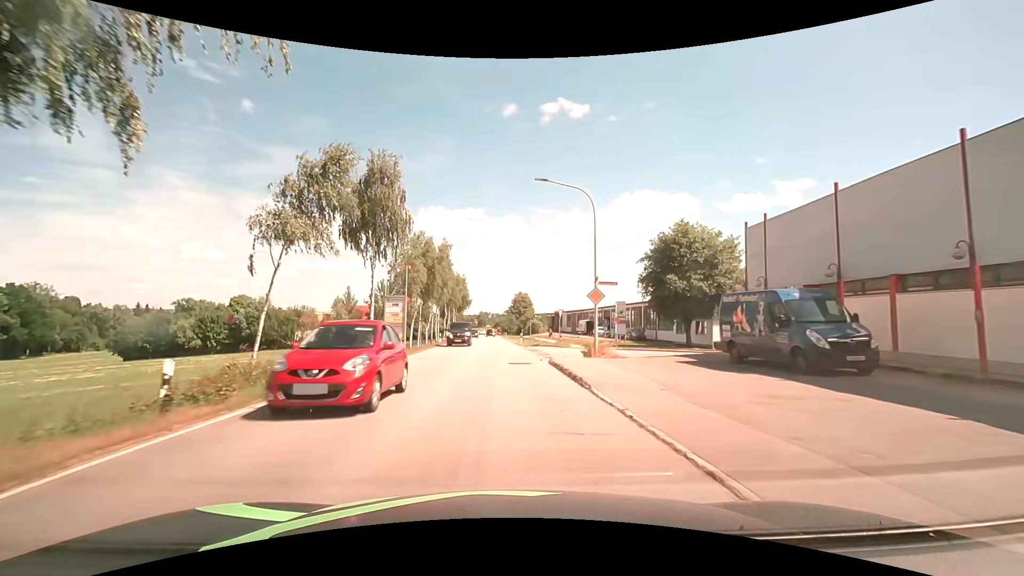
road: secondary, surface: asphalt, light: Day
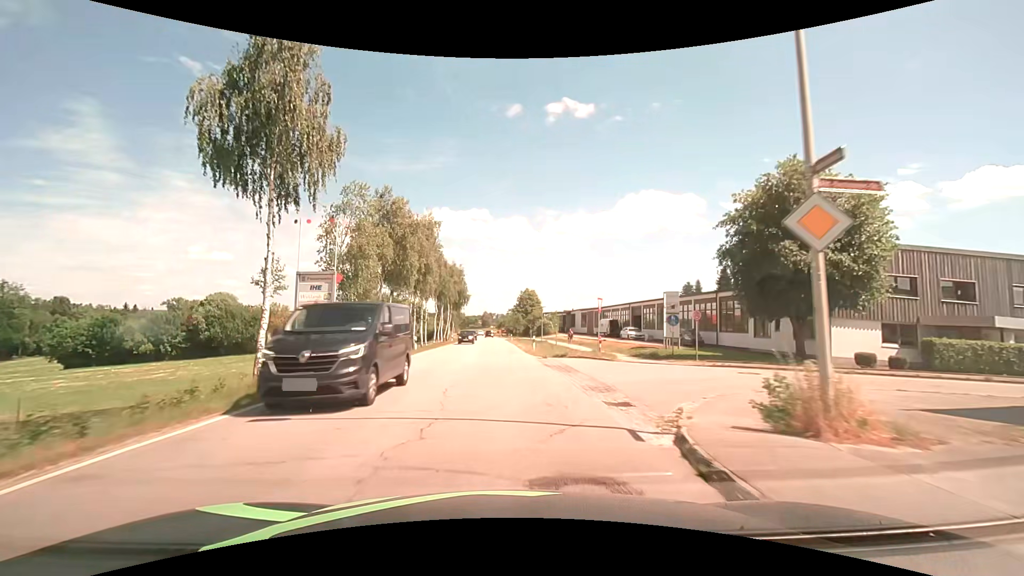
(-0.2, +15.4) m; -1°
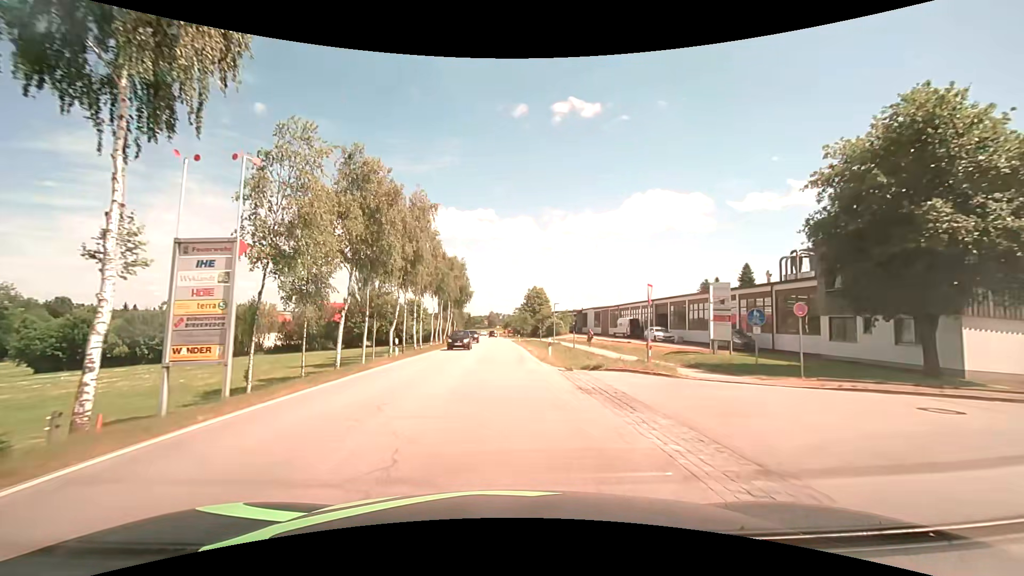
(0.0, +7.7) m; 0°
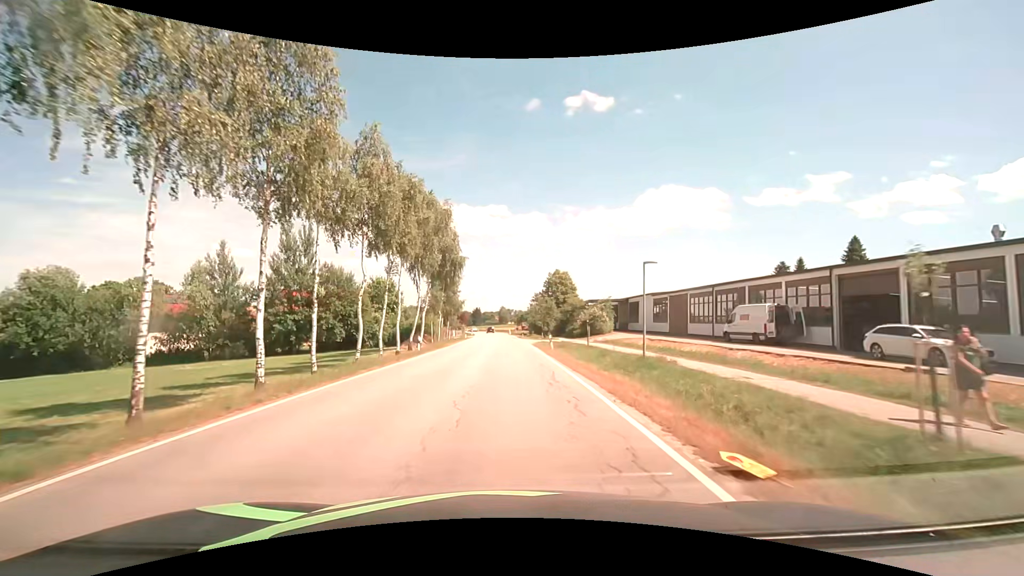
(-0.6, +30.6) m; -2°
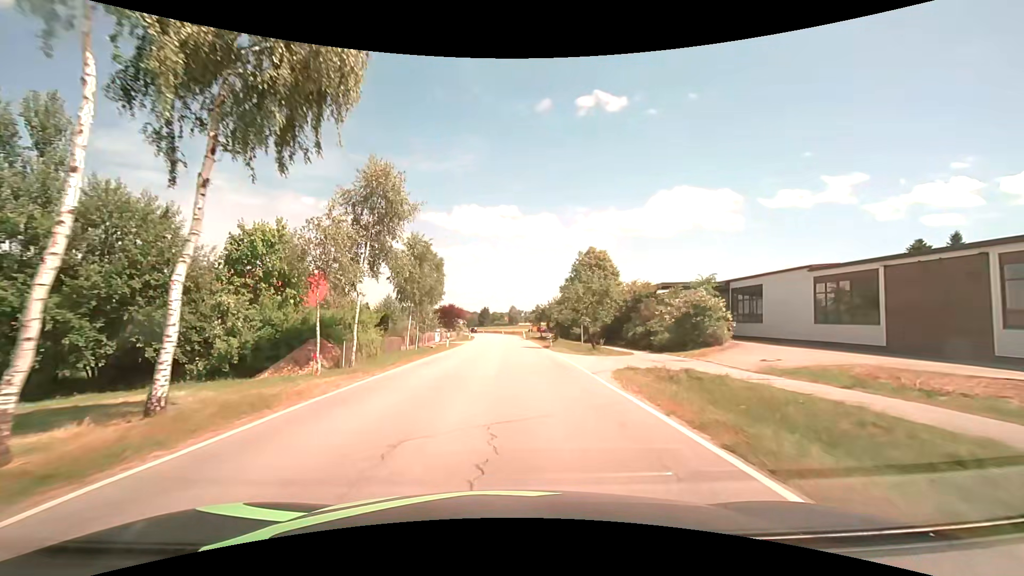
(-0.2, +30.7) m; -1°
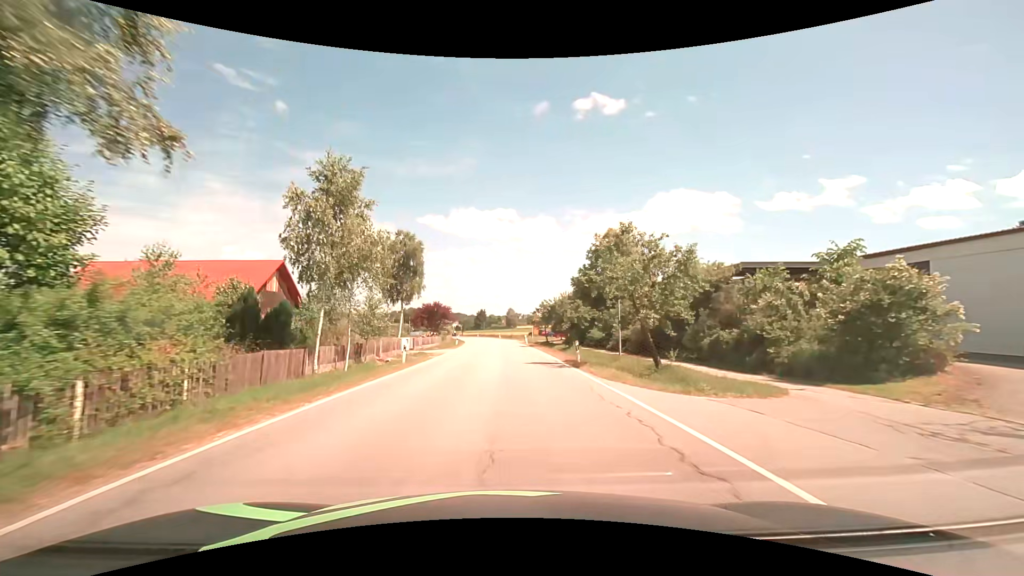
(-0.1, +15.3) m; 0°
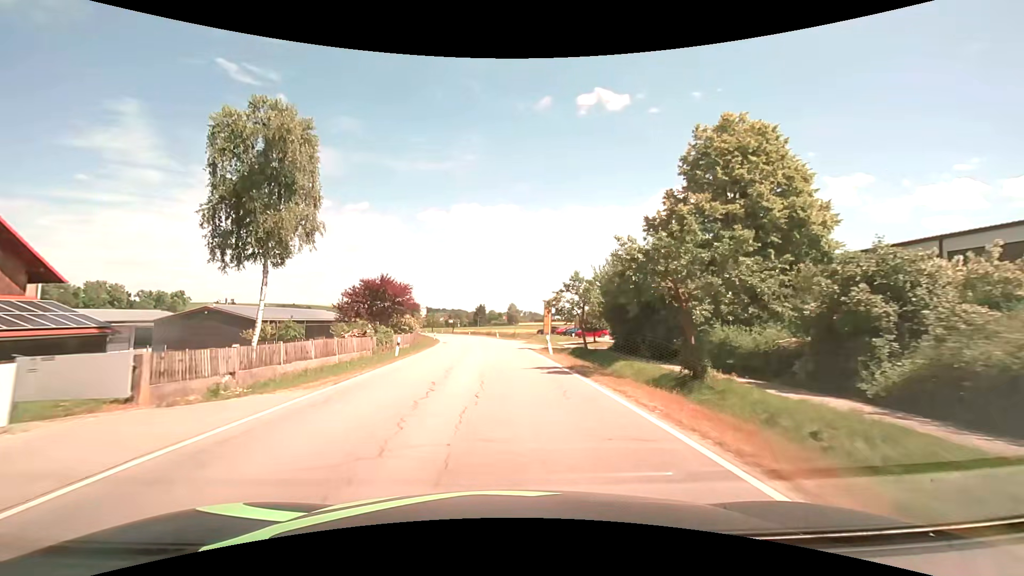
(+0.2, +30.6) m; 0°
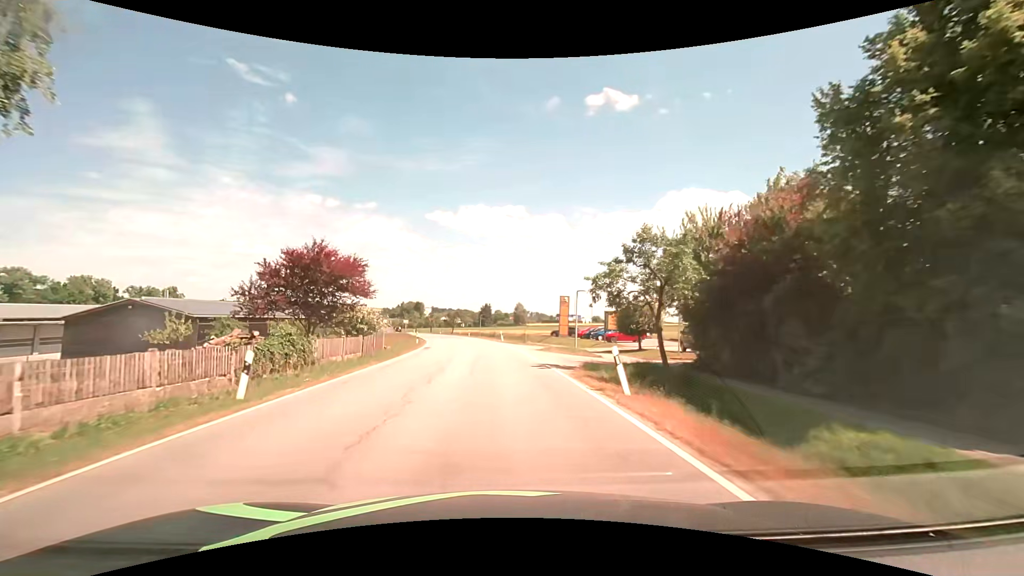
(-0.1, +15.3) m; -1°
(0, +10) (-1, +20) (-1, +30) (-2, +40) (-3, +50) (-5, +60) (-7, +70) (-9, +79) (-11, +89) (-13, +99) m
